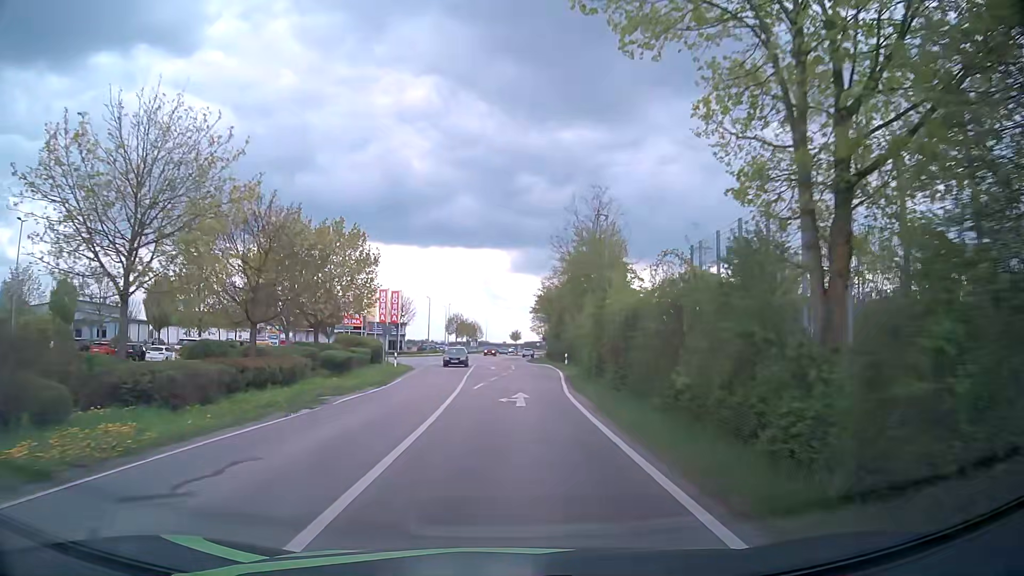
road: tertiary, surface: asphalt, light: Day
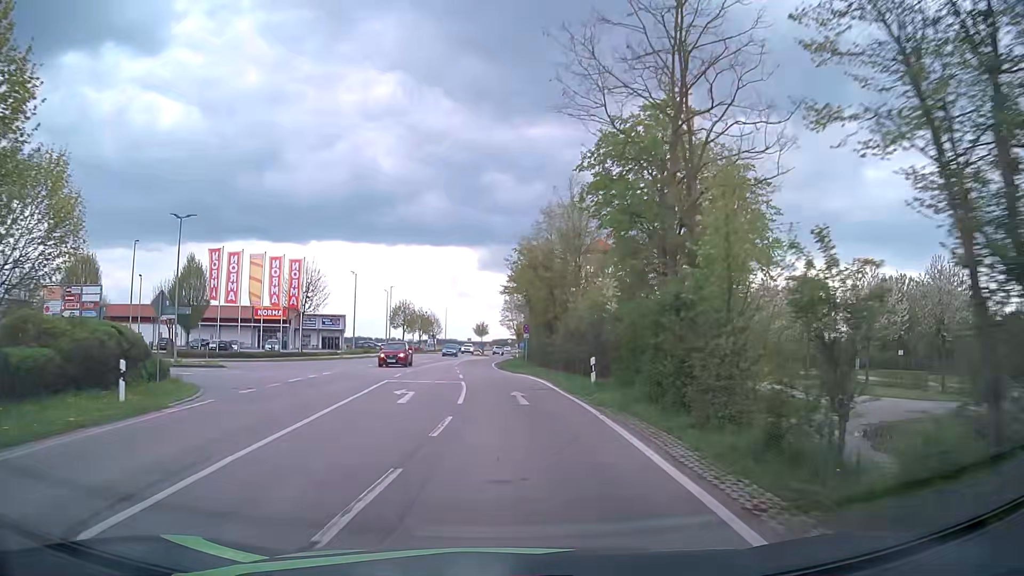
(+0.9, +29.8) m; +3°
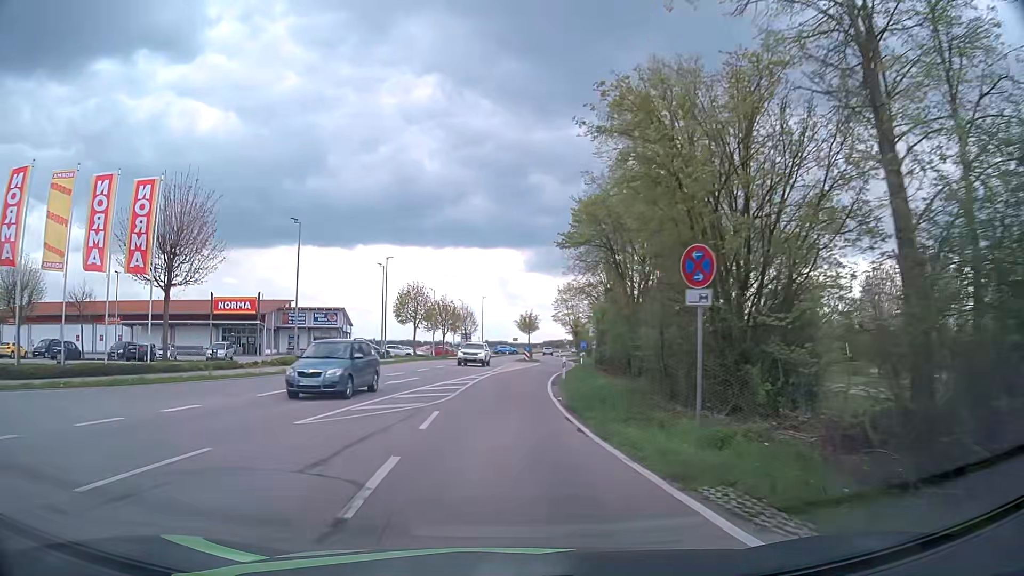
(-0.6, +30.2) m; -4°
(0, +10) (0, +20) (0, +30) (+1, +40) (+3, +50) (+4, +60) (+5, +70) (+5, +80) (+5, +90) (+5, +100) m
